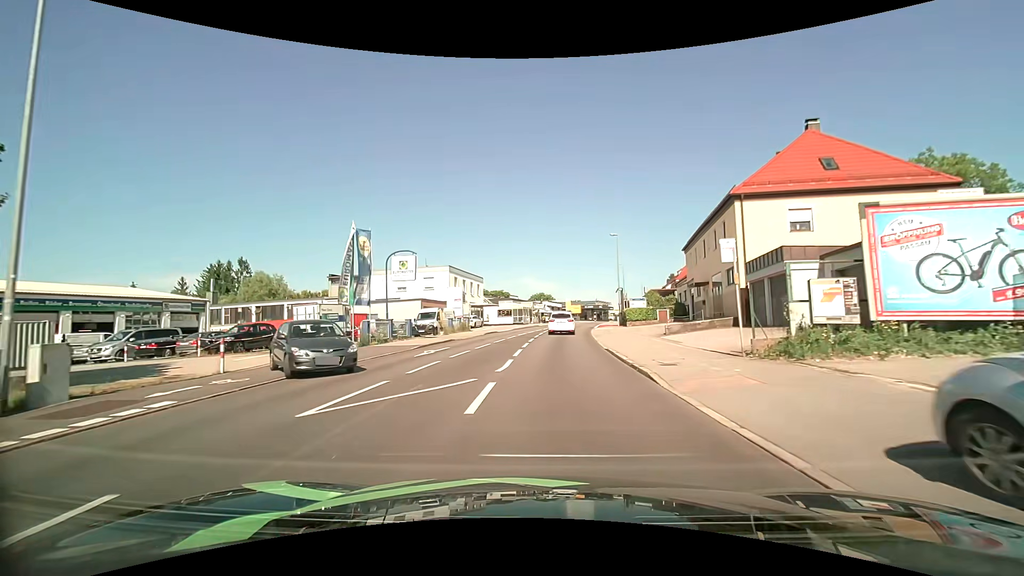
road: tertiary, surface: asphalt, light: Day
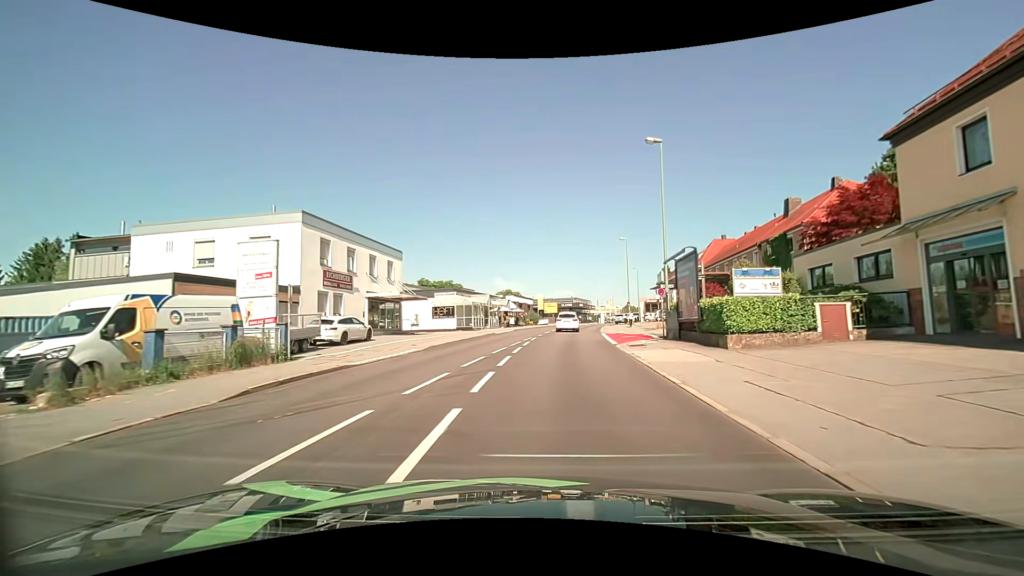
(+0.9, +30.7) m; +3°
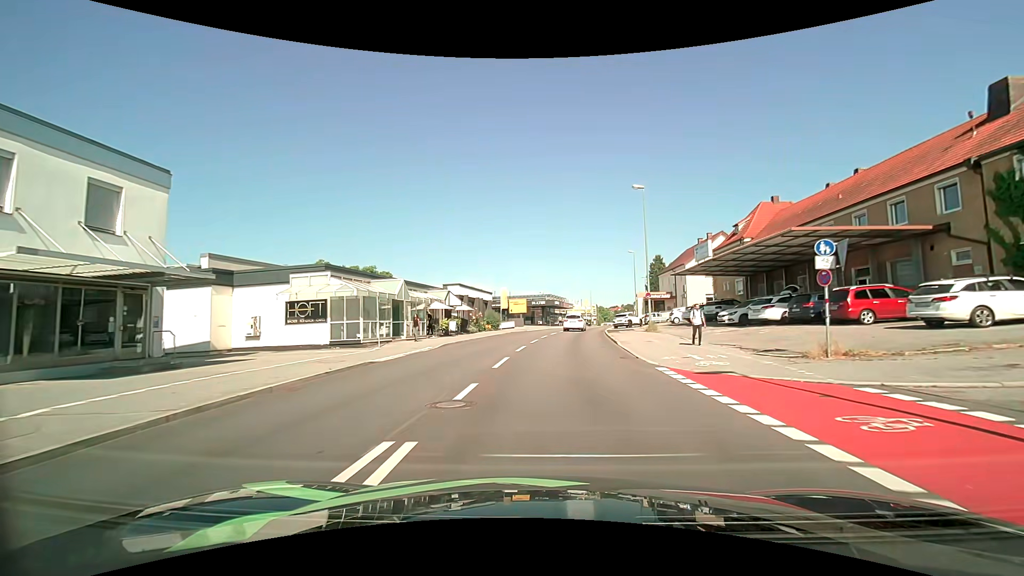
(+0.9, +24.5) m; +4°
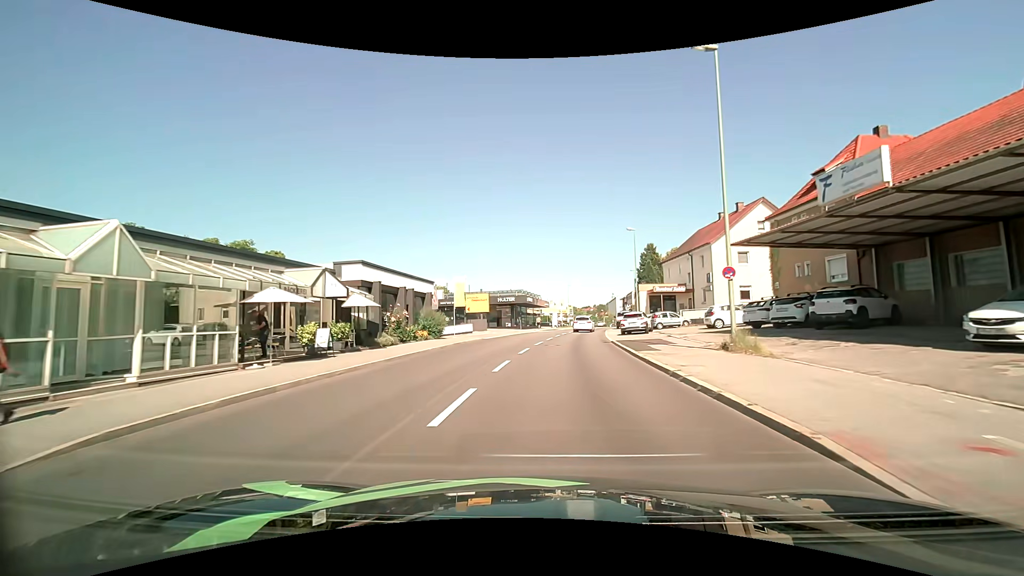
(+0.4, +18.7) m; +3°
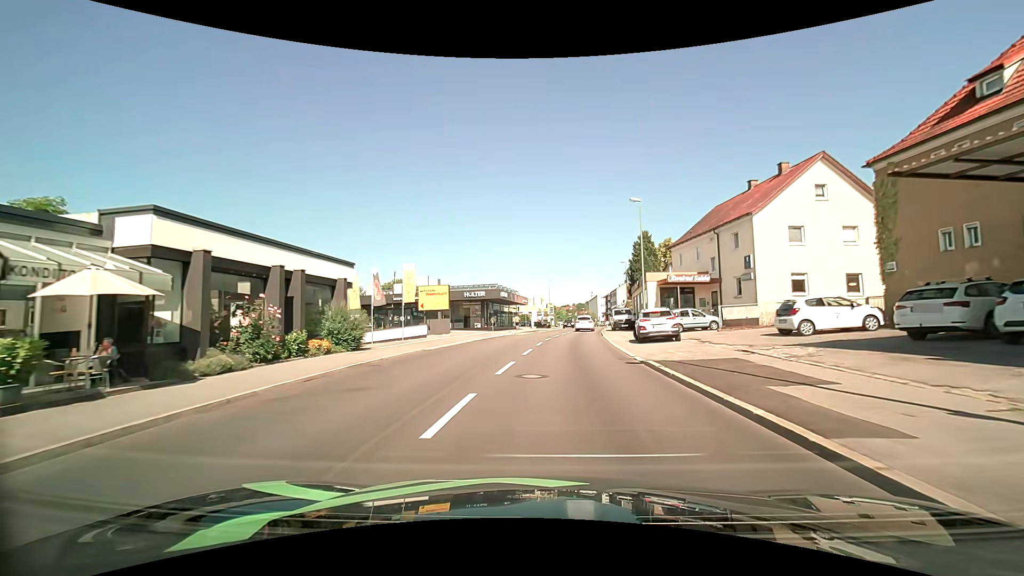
(+0.3, +12.6) m; +2°
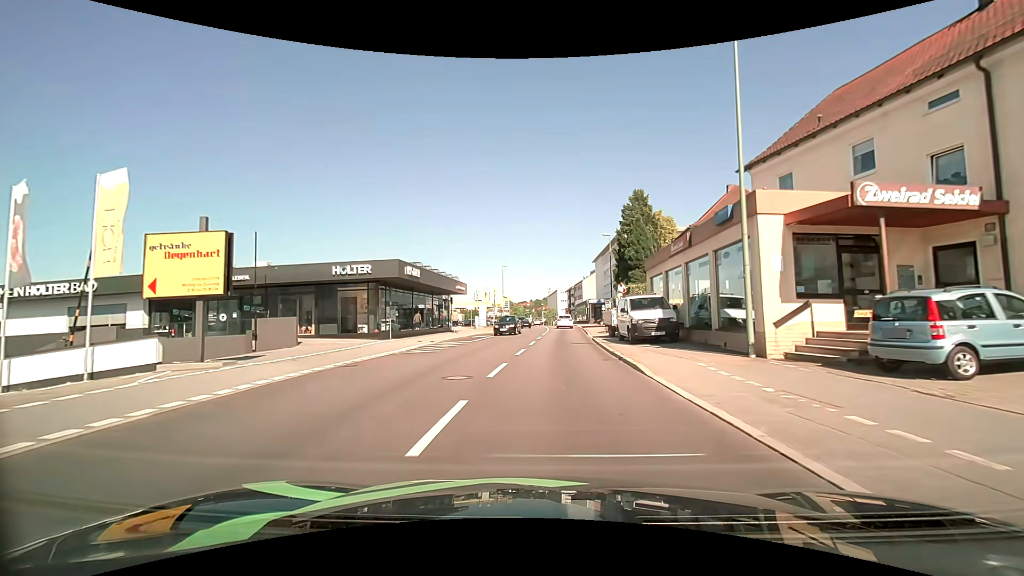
(+1.1, +24.6) m; +5°
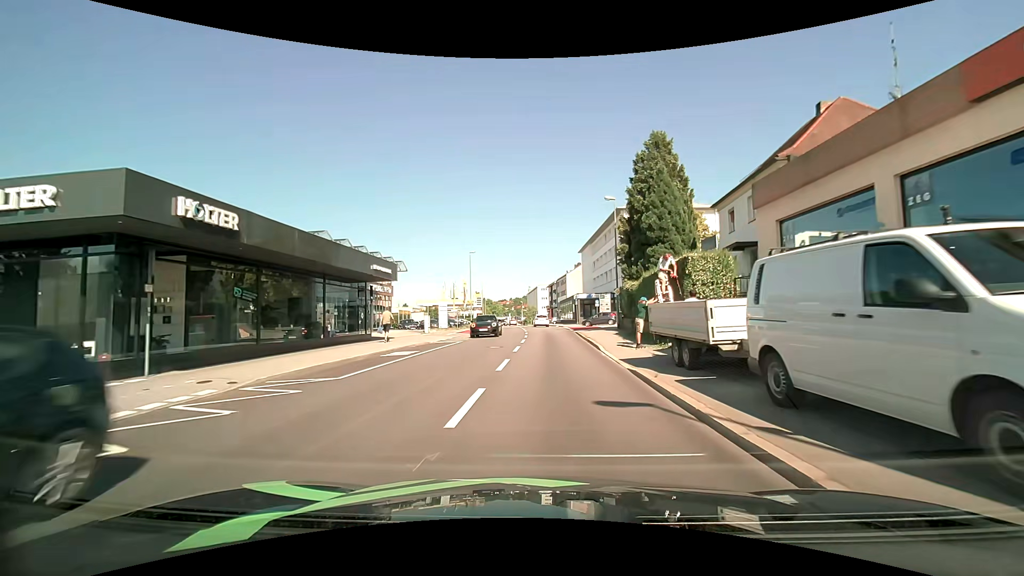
(+0.3, +16.7) m; +2°
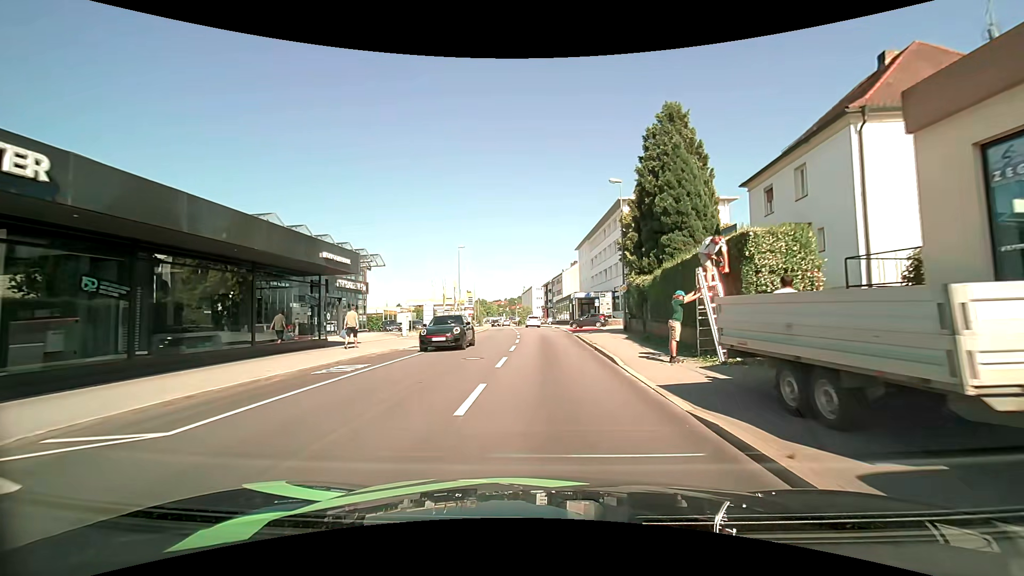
(0.0, +5.2) m; +1°
(0, +10) (0, +20) (0, +30) (+1, +40) (+6, +48) (+16, +49) (+26, +49) (+36, +49) (+46, +49) (+56, +49) m
